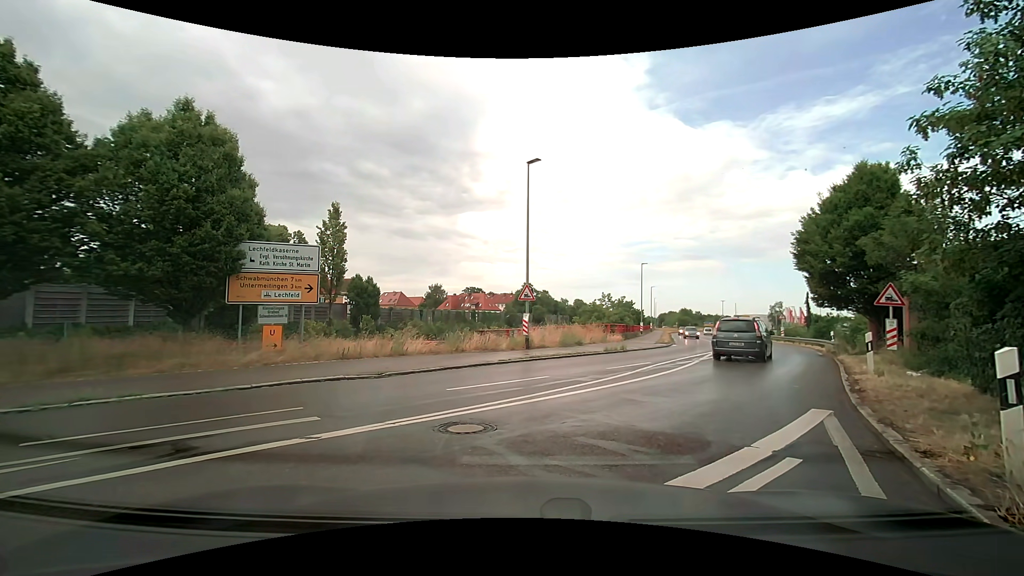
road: trunk_link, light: Day
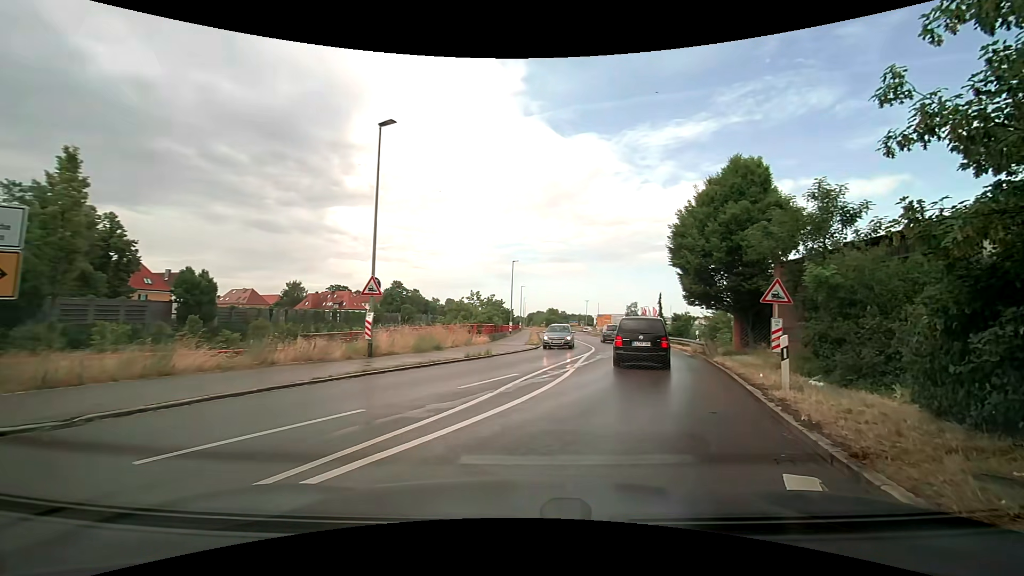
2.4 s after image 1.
(+0.4, +4.5) m; +12°
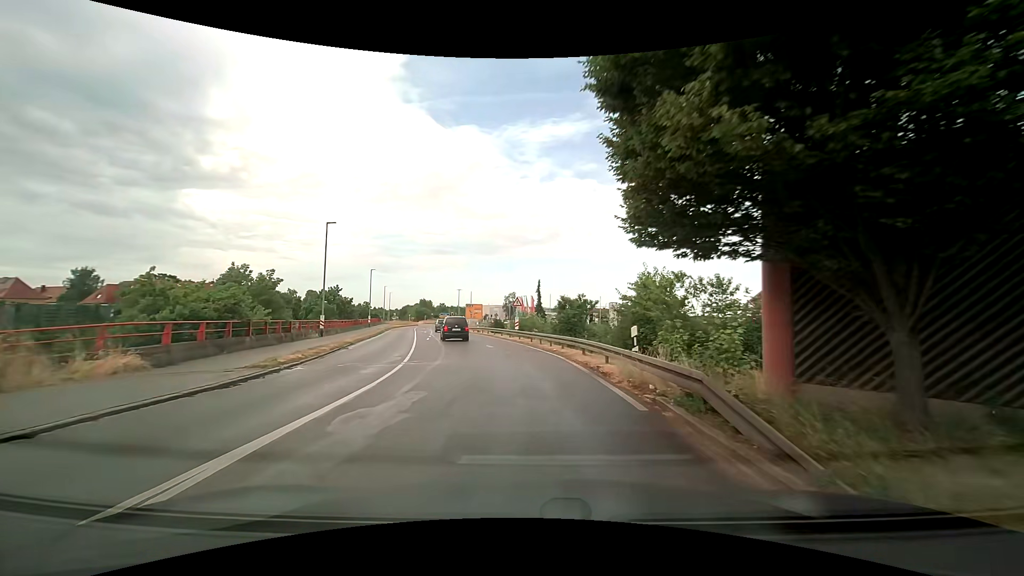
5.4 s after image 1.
(+4.5, +18.3) m; +15°
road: secondary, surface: asphalt
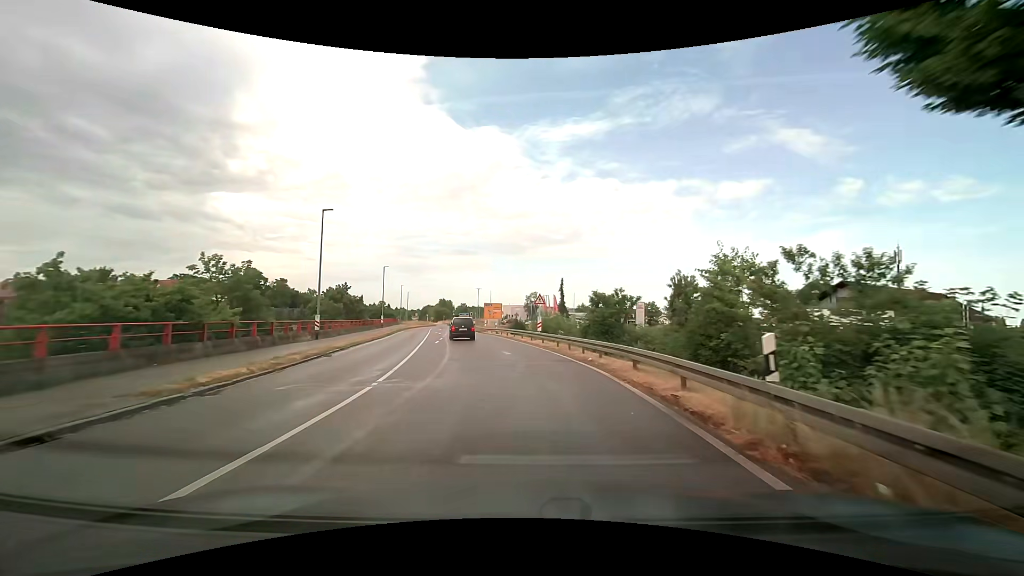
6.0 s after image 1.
(-0.2, +5.3) m; -3°
